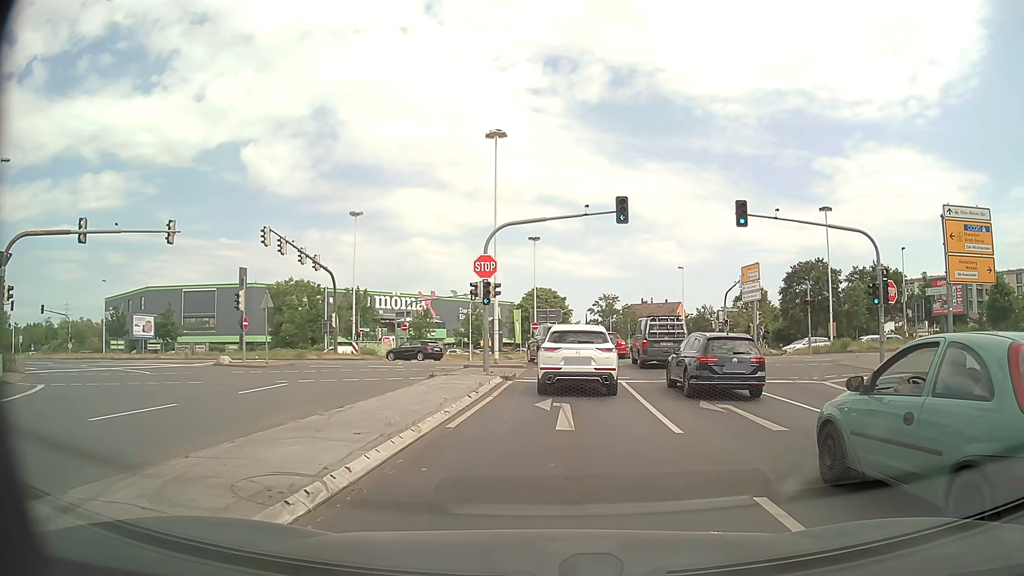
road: primary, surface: asphalt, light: Day
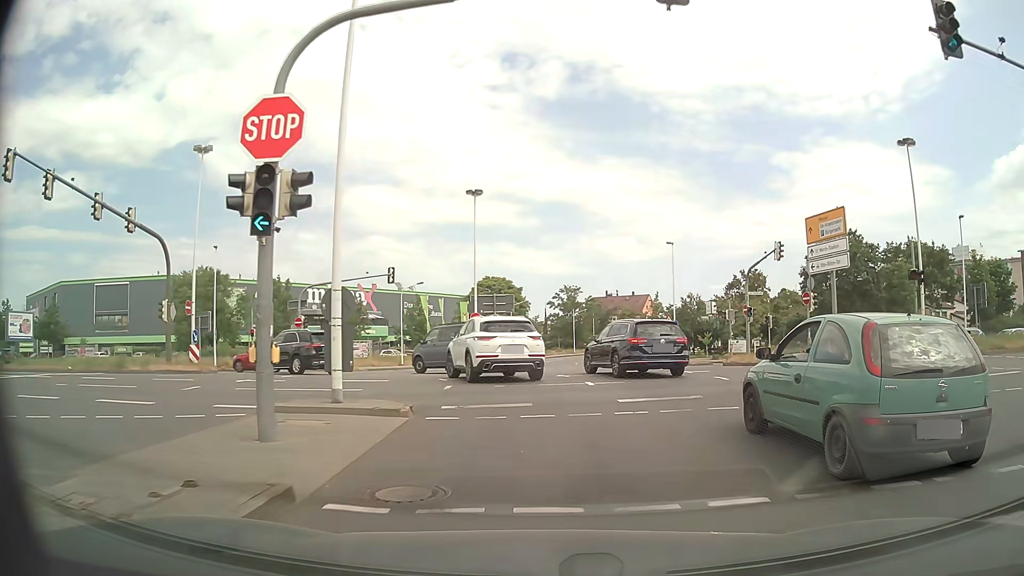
(+0.6, +17.1) m; +3°
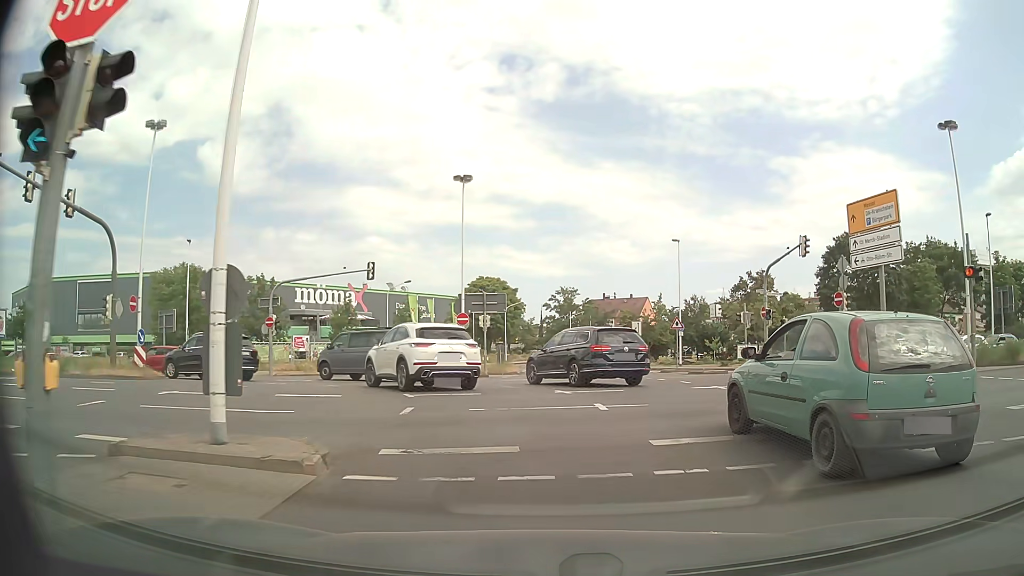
(0.0, +4.0) m; +1°
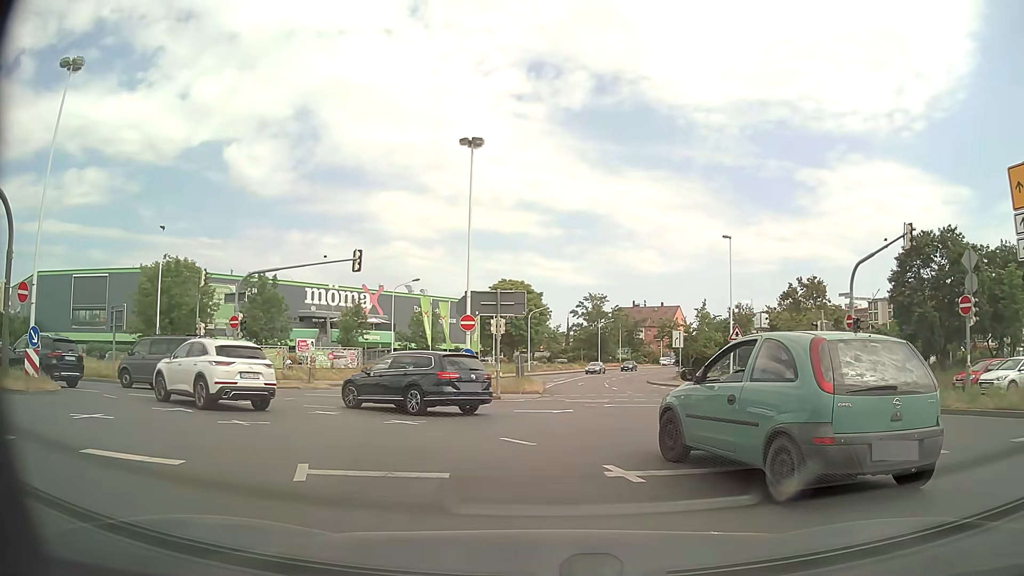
(-0.1, +7.6) m; -3°
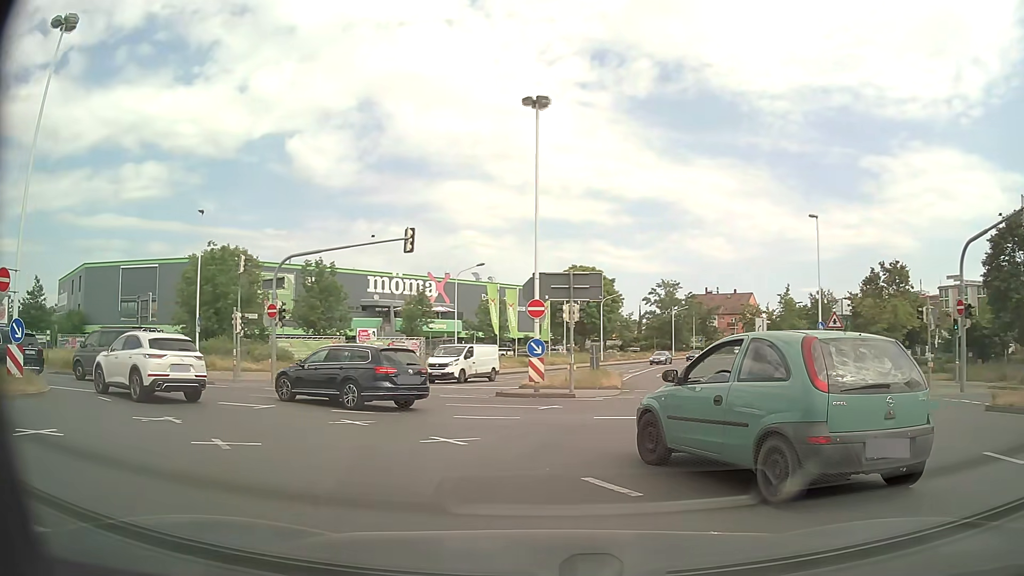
(-0.1, +3.5) m; -5°
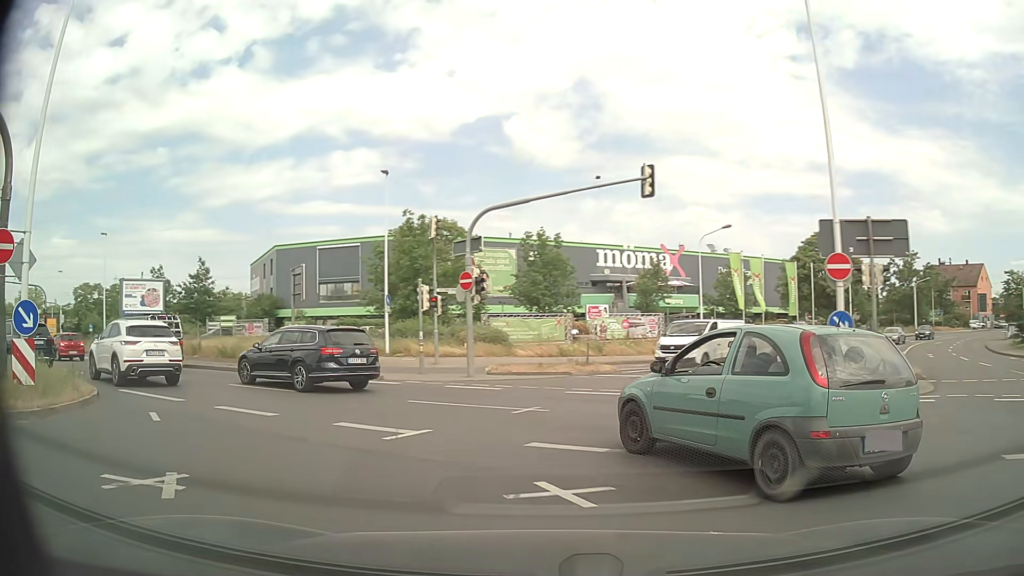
(-1.1, +6.9) m; -18°
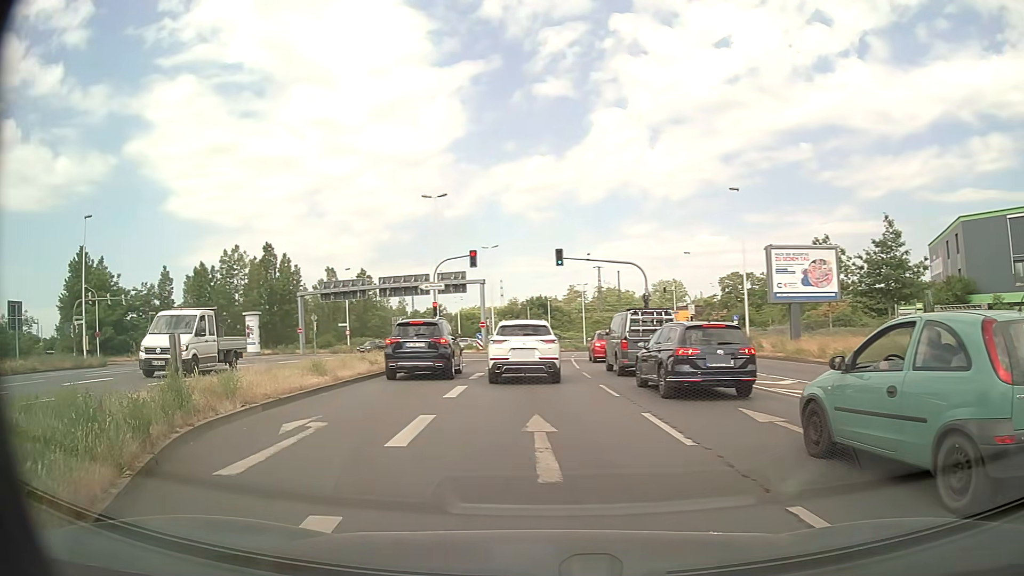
(-9.0, +15.1) m; -59°
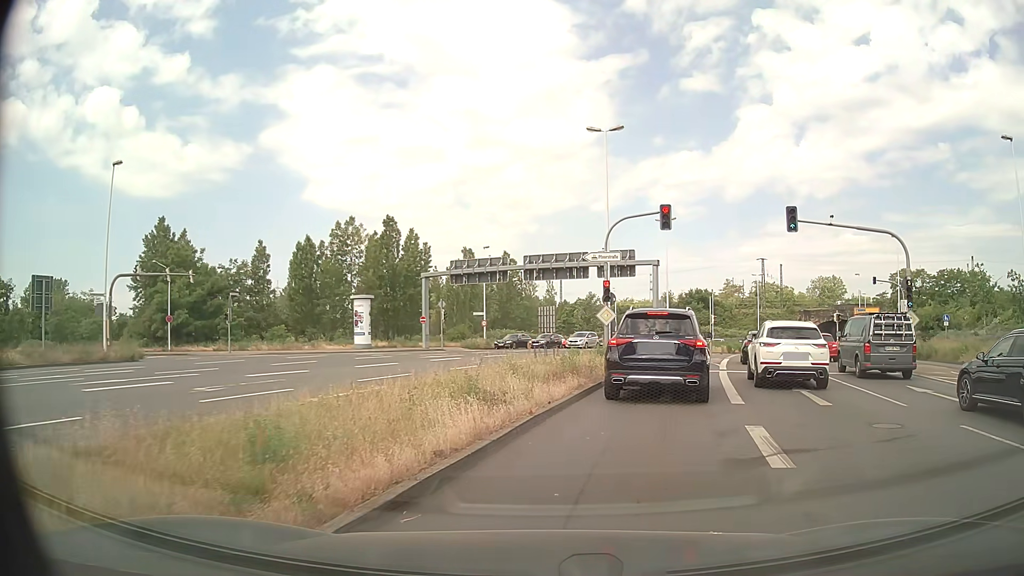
(-2.7, +12.8) m; -13°
(+1, +10) (+3, +20) (+6, +29) (+3, +39) (-4, +46) (-14, +48) (-24, +49) (-33, +49) (-43, +50) (-53, +50) m
